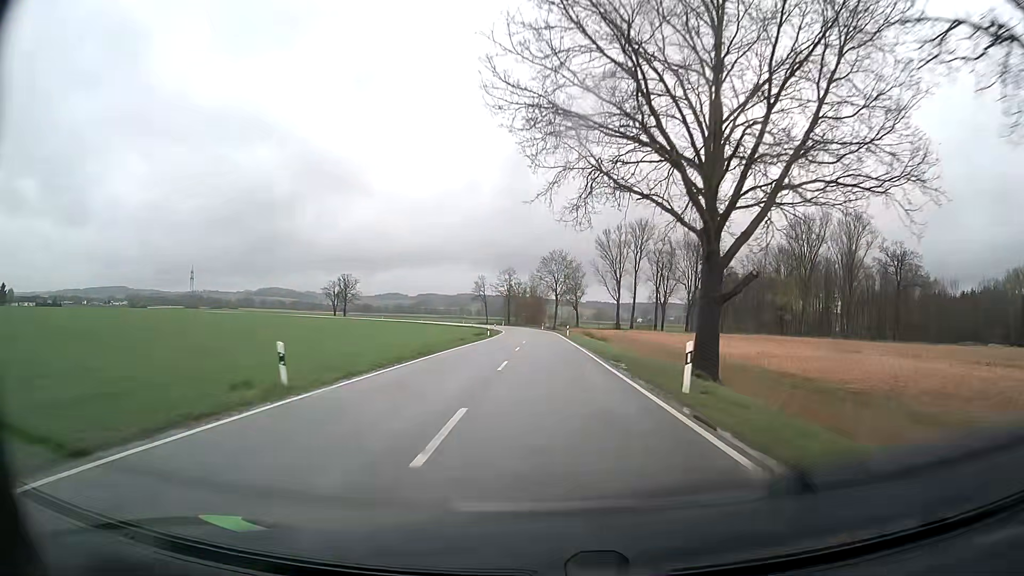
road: tertiary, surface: asphalt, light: Day
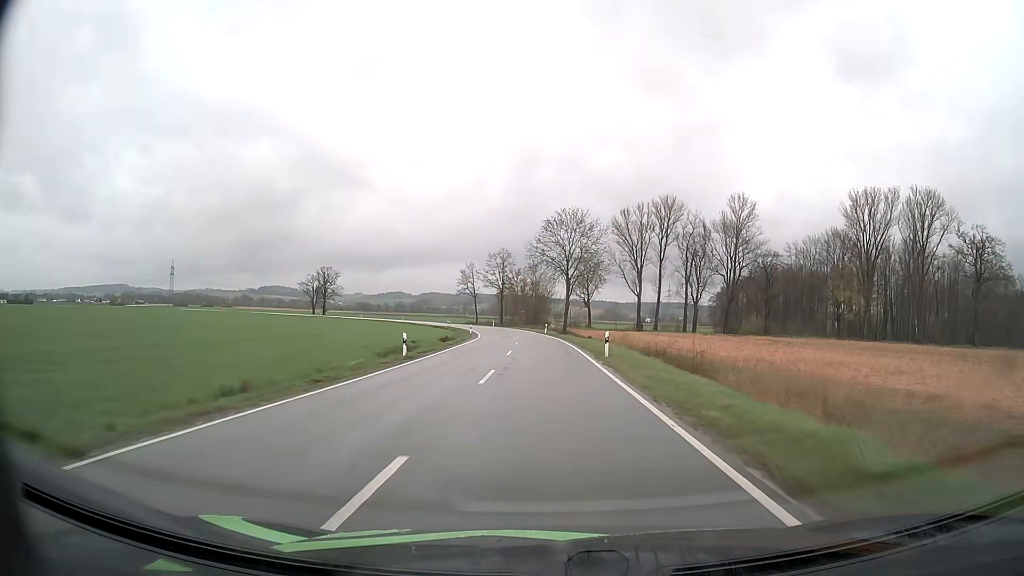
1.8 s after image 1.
(0.0, +40.1) m; 0°
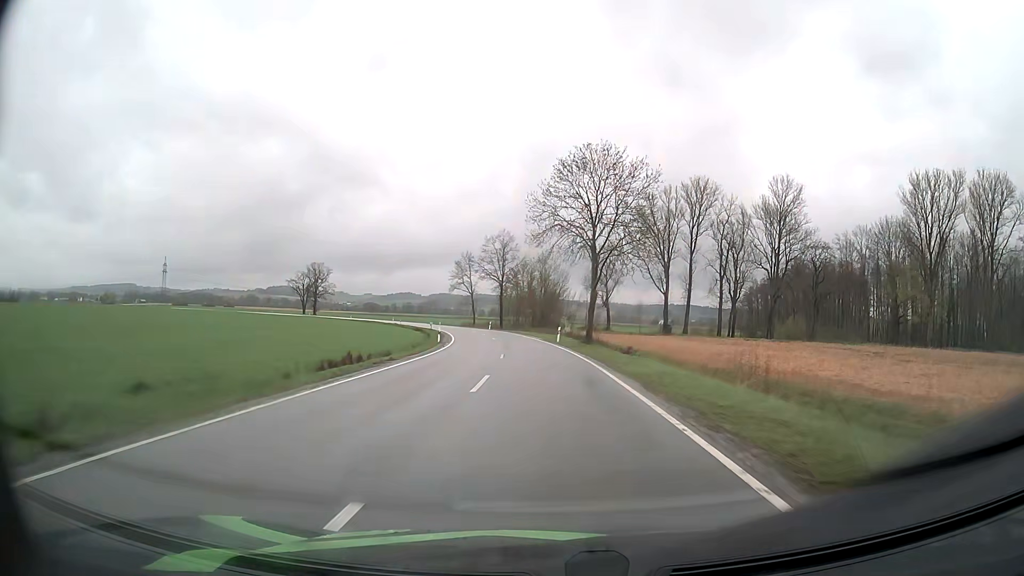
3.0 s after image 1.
(-0.2, +26.2) m; -1°
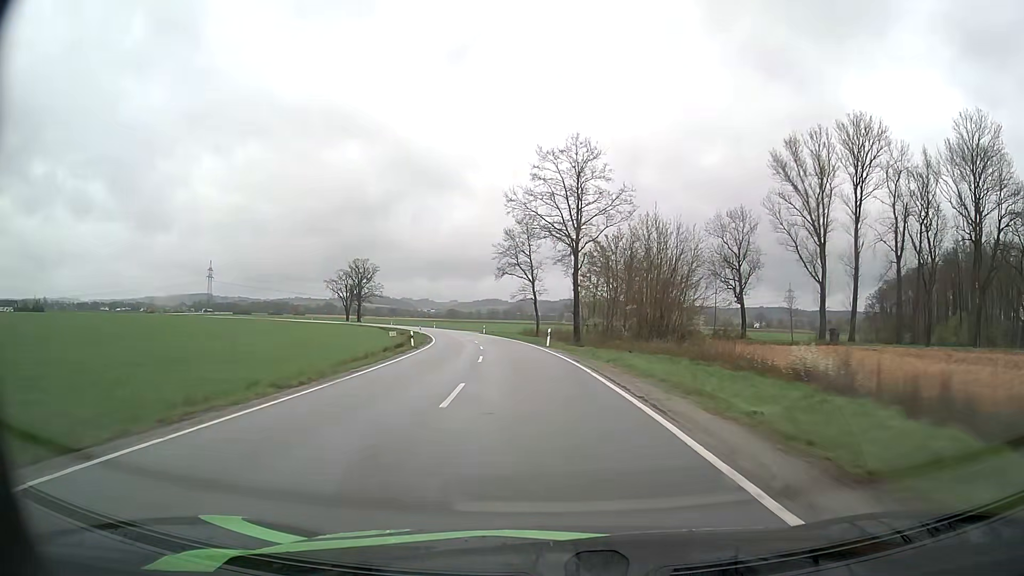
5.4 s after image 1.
(-2.5, +50.8) m; -7°
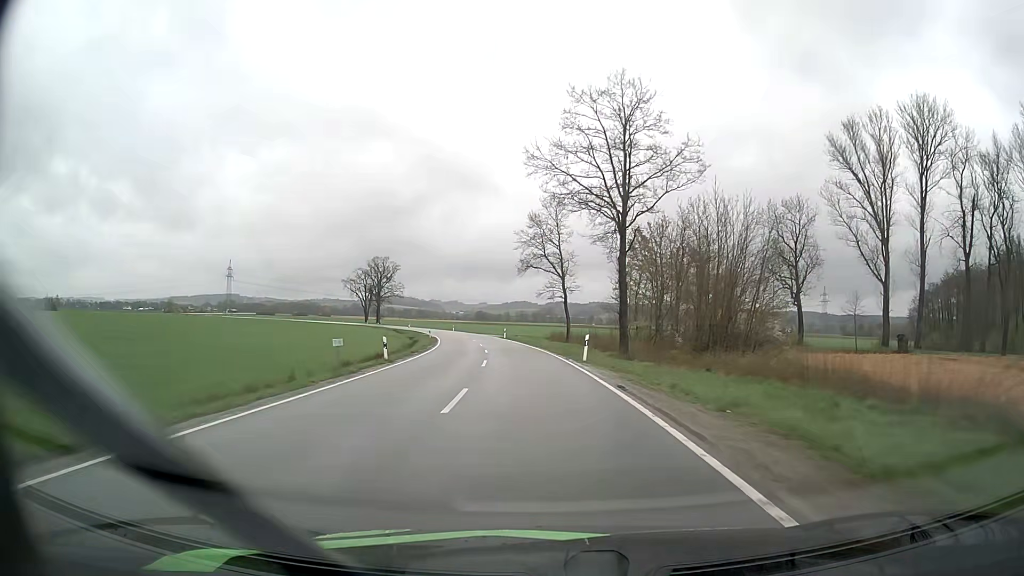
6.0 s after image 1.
(-0.3, +12.6) m; -3°
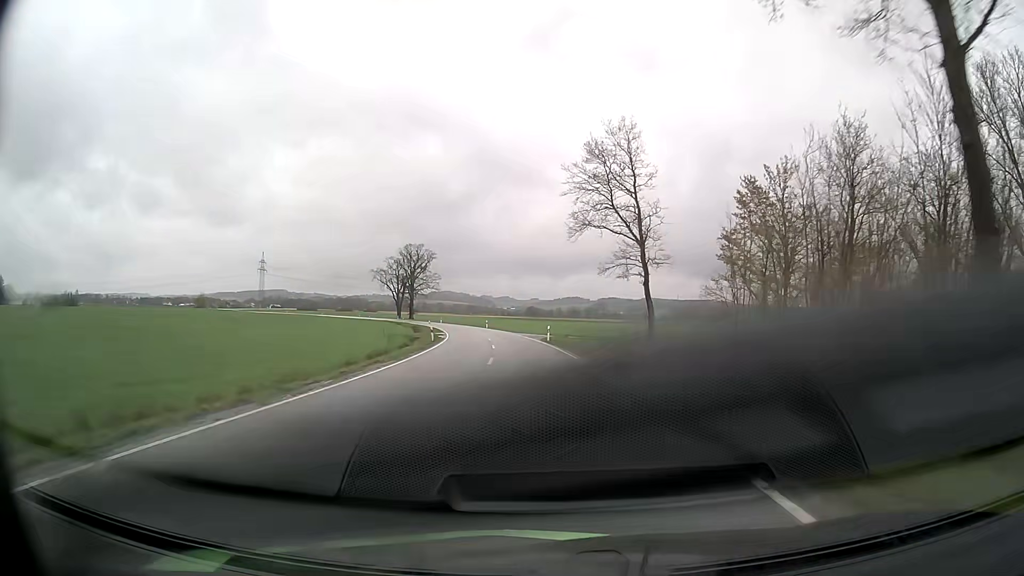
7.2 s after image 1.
(-1.0, +25.4) m; -4°
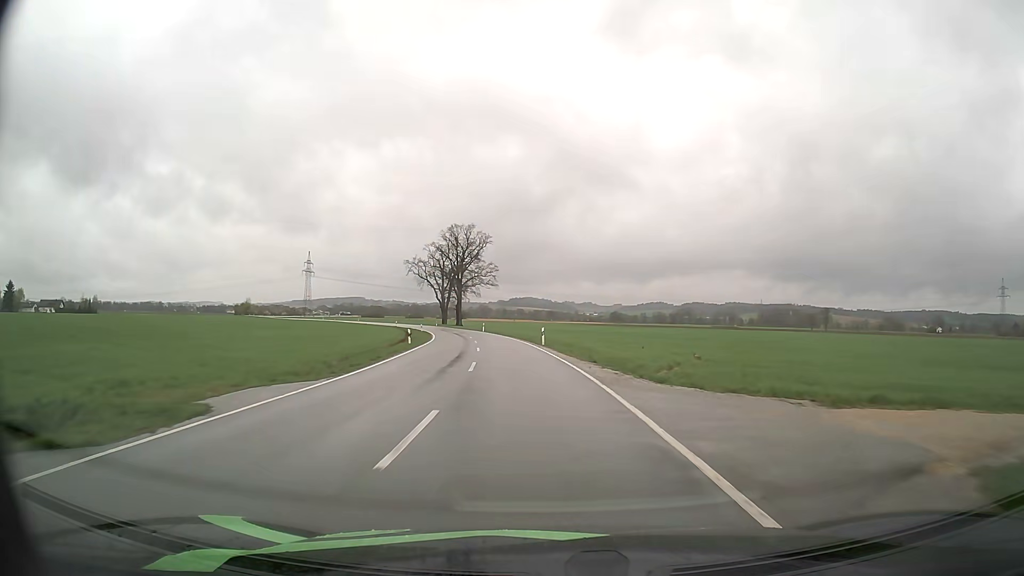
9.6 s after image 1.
(-3.0, +51.9) m; -7°
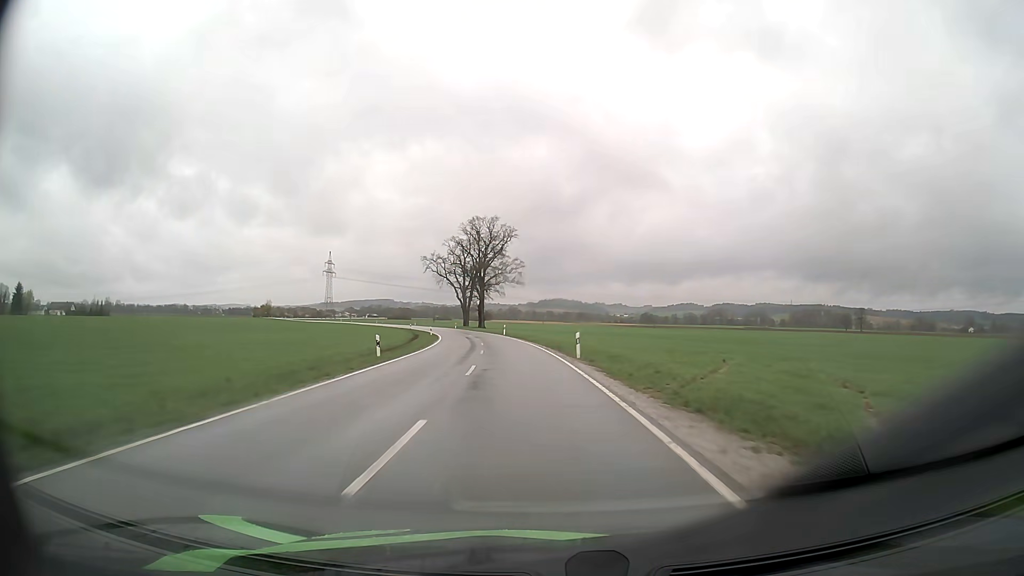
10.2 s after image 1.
(-0.3, +13.2) m; -3°
(0, +10) (-1, +20) (-1, +30) (-2, +40) (-4, +50) (-5, +60) (-7, +70) (-9, +79) (-11, +89) (-14, +99) m
